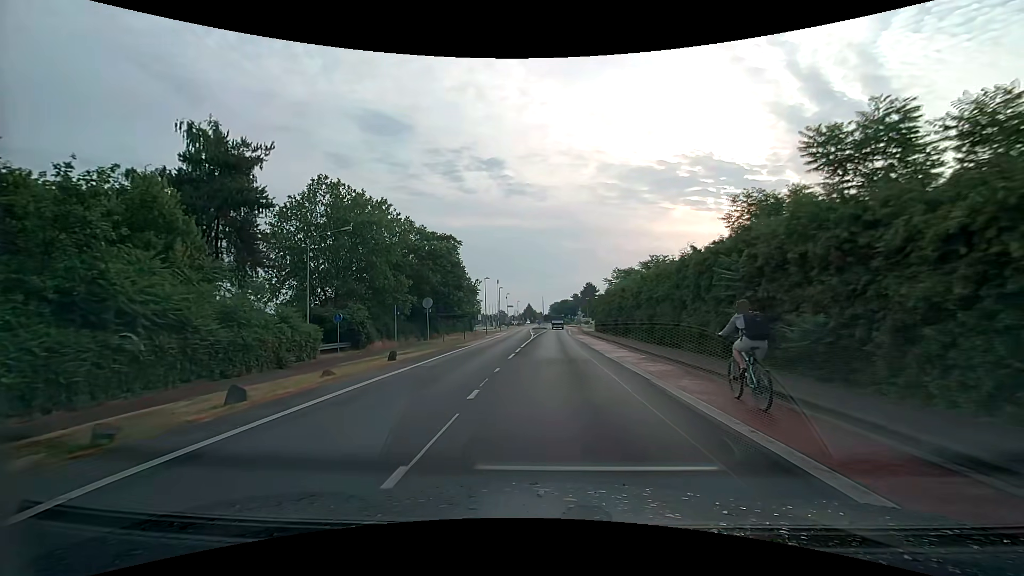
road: tertiary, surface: asphalt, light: Day
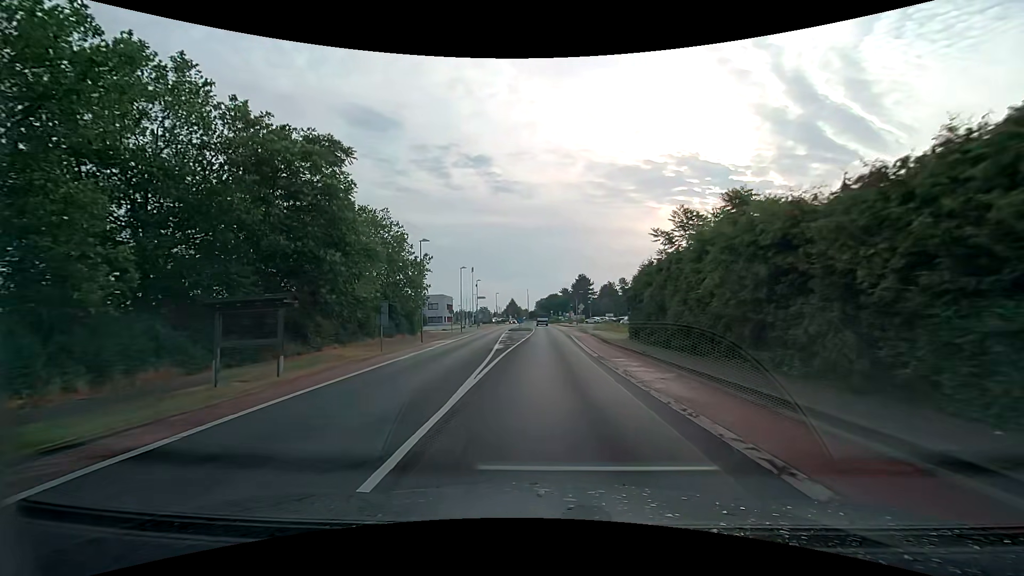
(+0.3, +31.9) m; +1°
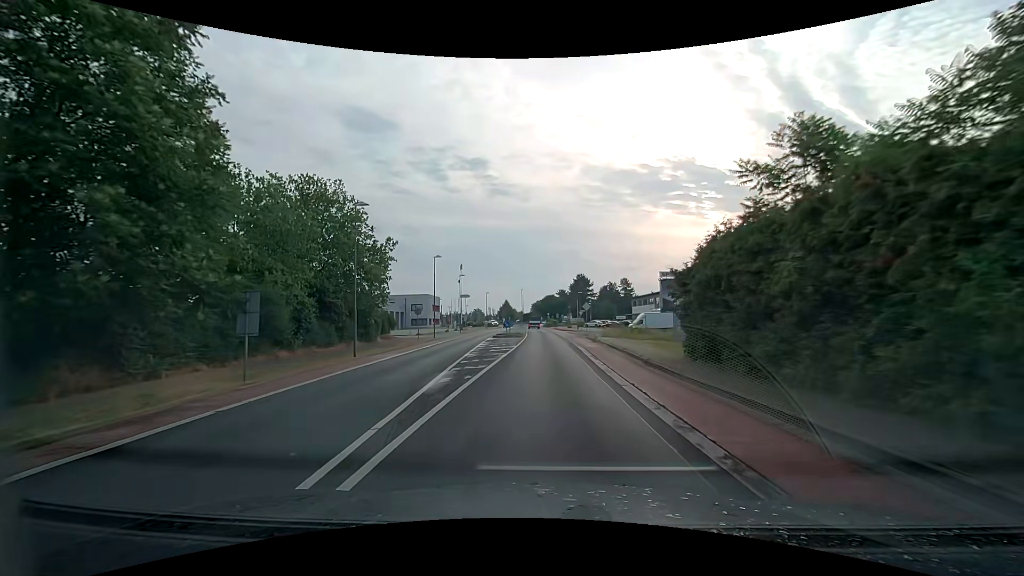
(+0.1, +13.0) m; 0°
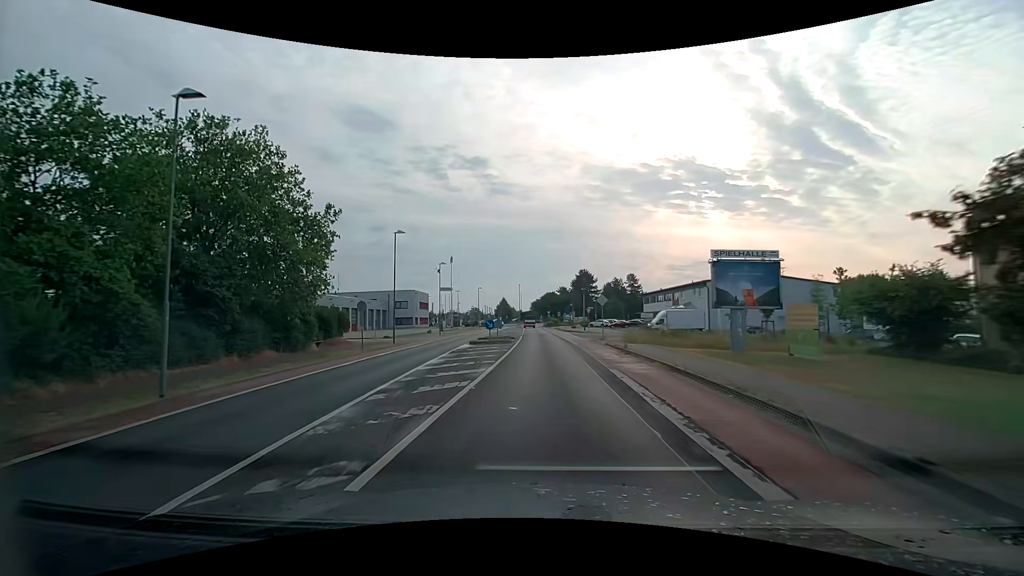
(0.0, +13.2) m; 0°
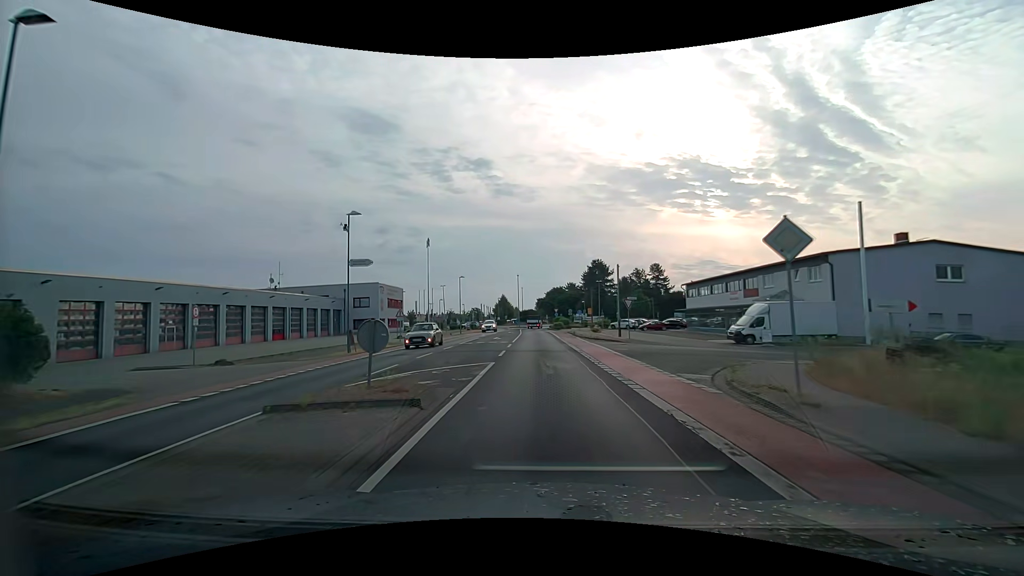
(-0.1, +26.8) m; -1°
